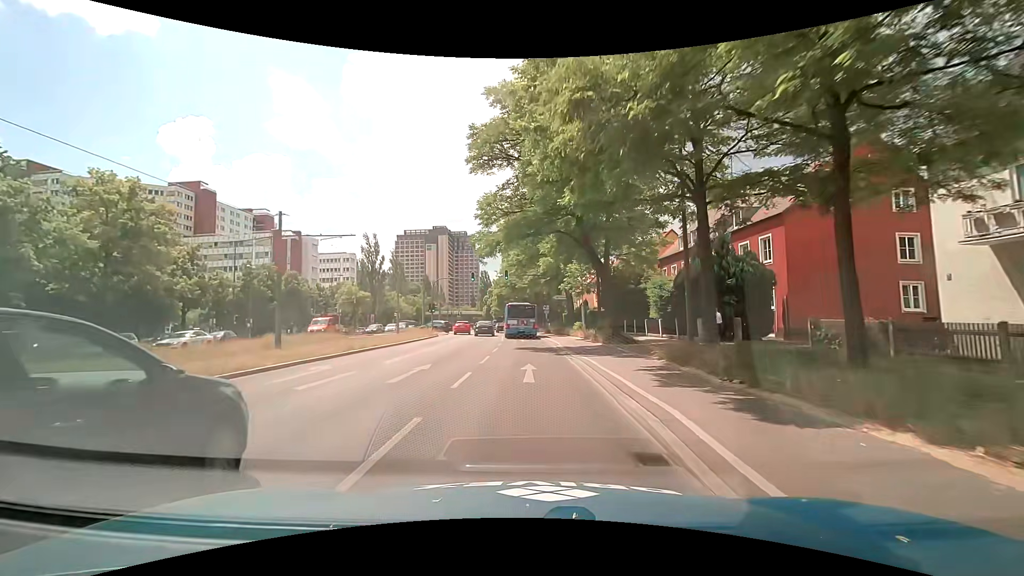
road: secondary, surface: asphalt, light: Day
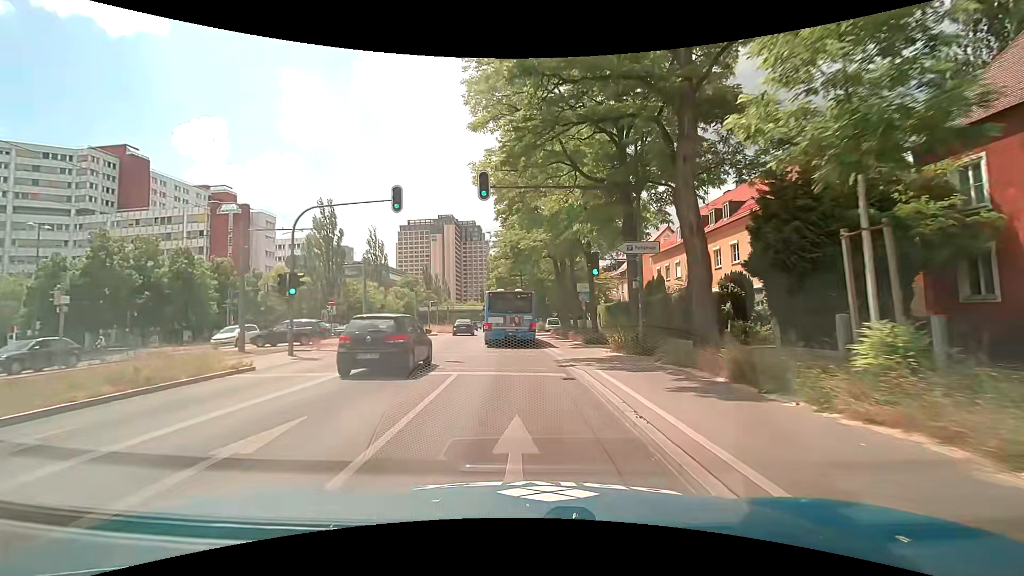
(-0.1, +31.9) m; -1°
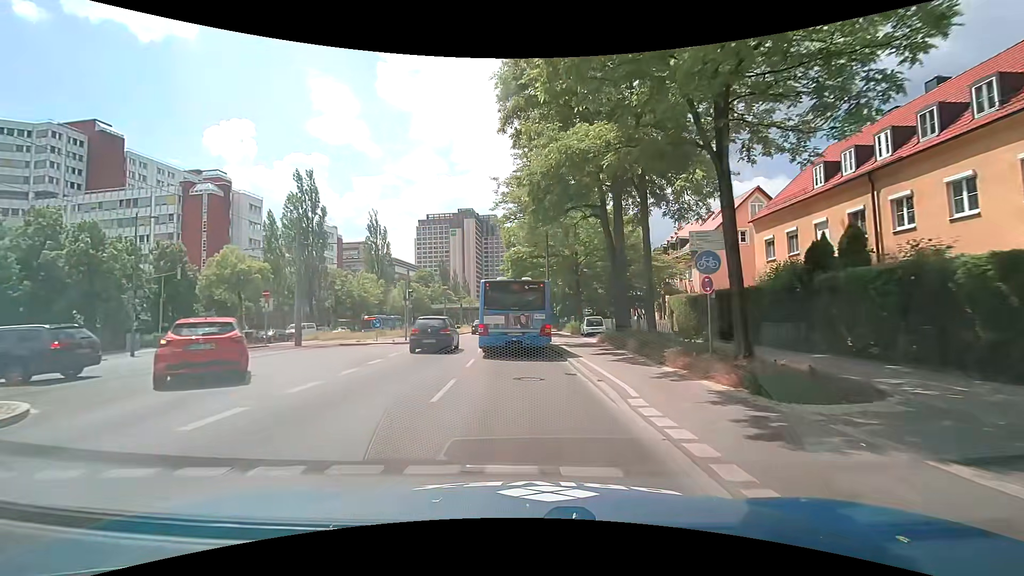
(-0.4, +16.9) m; -4°
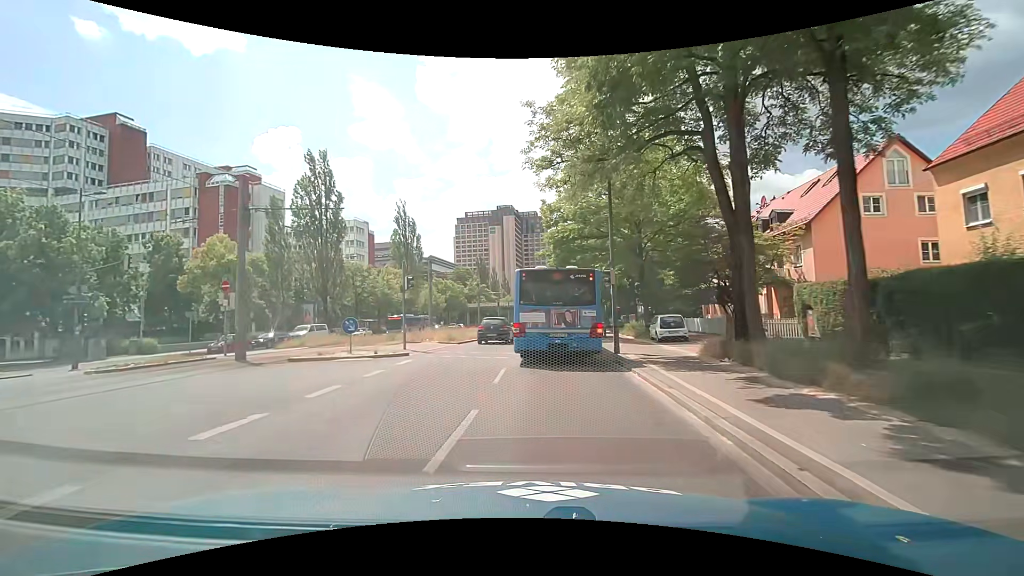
(-0.2, +9.8) m; -4°
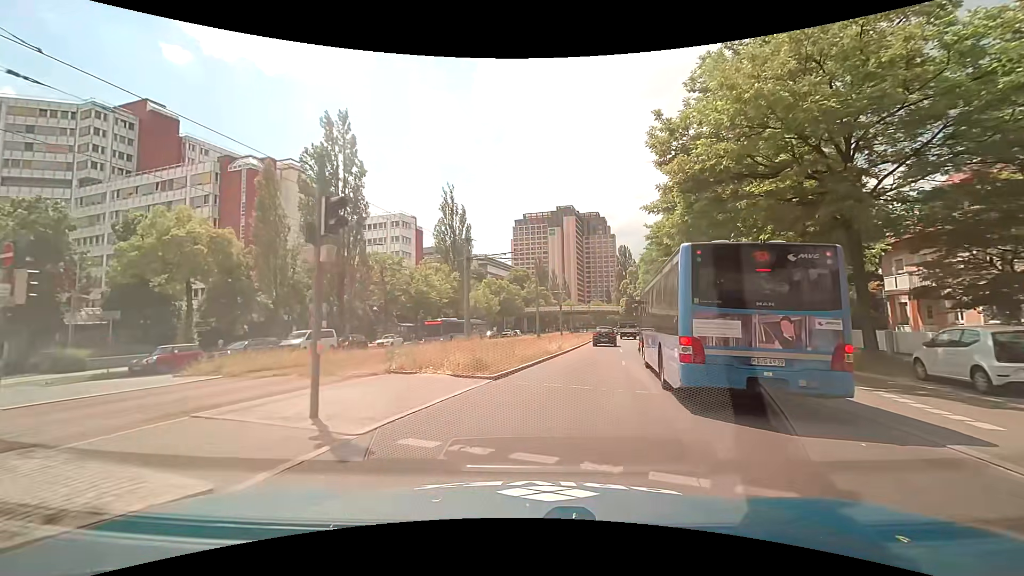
(-1.5, +15.1) m; -7°
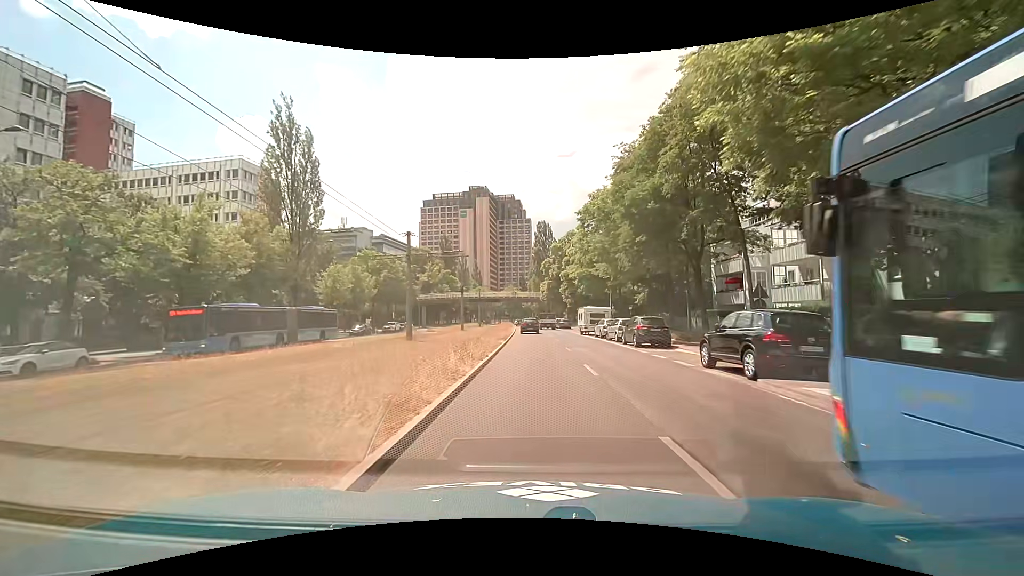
(+2.9, +26.4) m; +10°
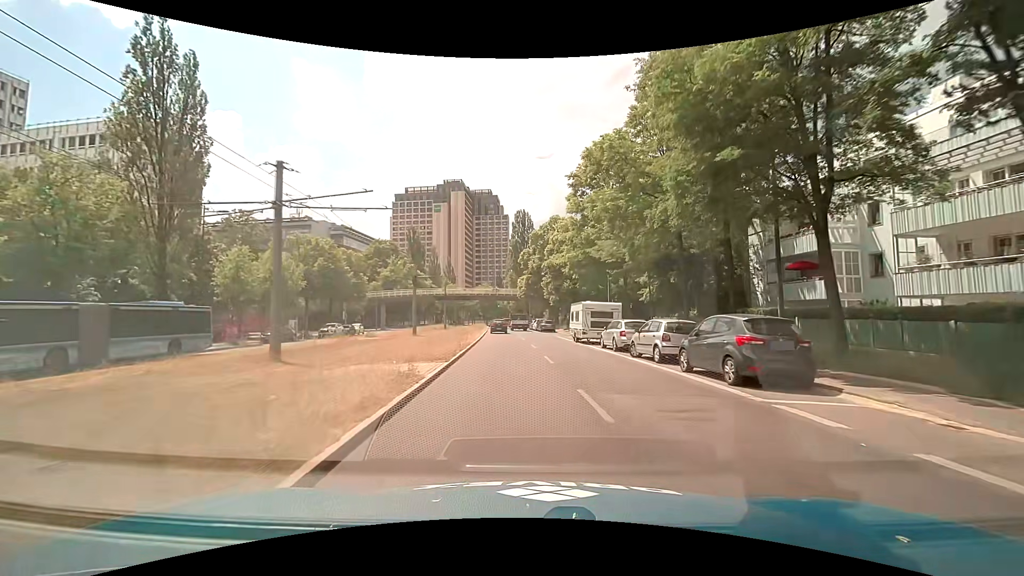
(+0.2, +14.4) m; +3°
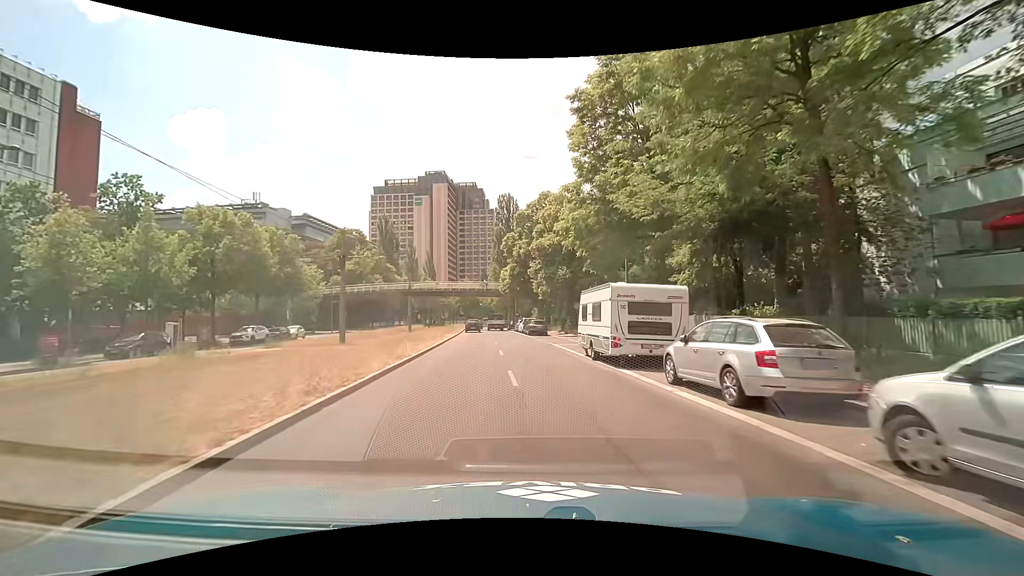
(+0.2, +14.5) m; +2°
(0, +10) (0, +20) (-1, +30) (-2, +40) (-3, +50) (-4, +60) (-5, +70) (-6, +80) (-8, +90) (-9, +100) m
